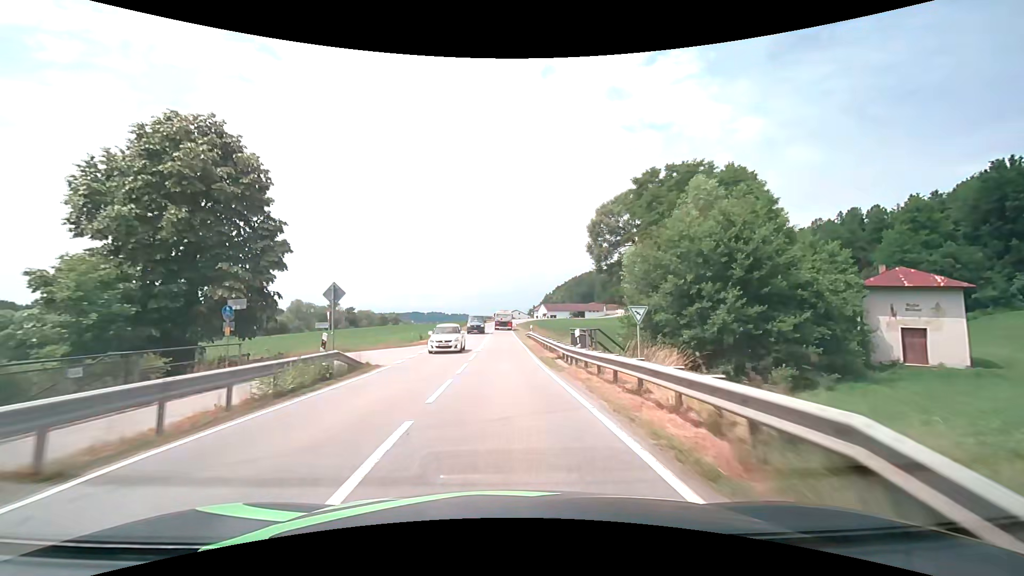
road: secondary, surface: asphalt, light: Day
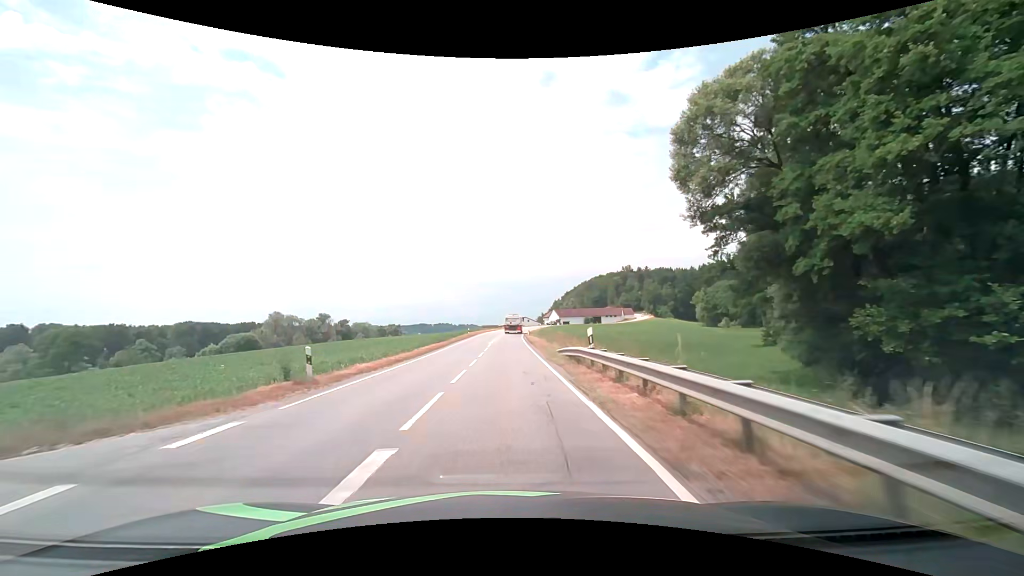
(-0.1, +26.2) m; -1°
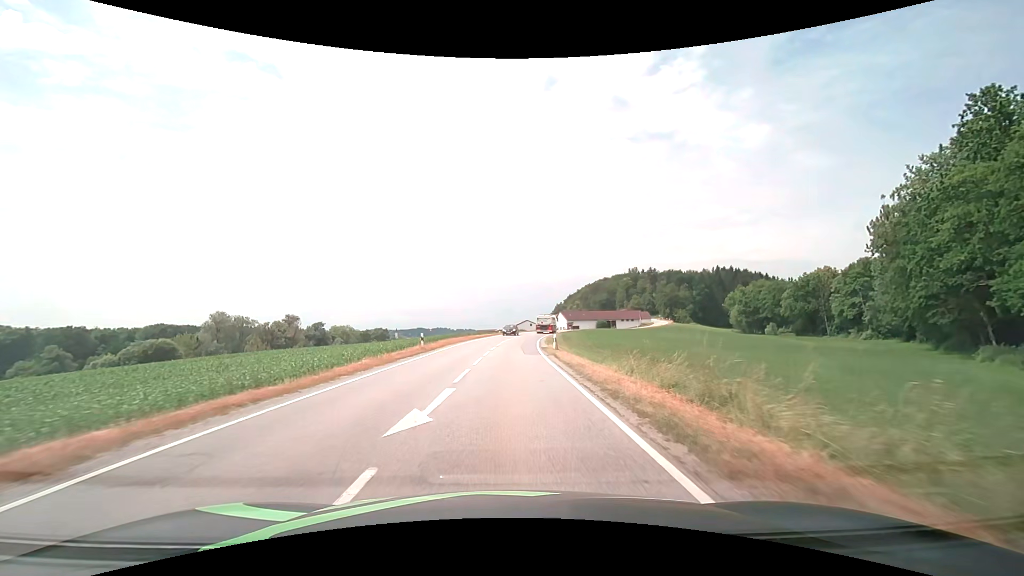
(-0.3, +35.5) m; 0°
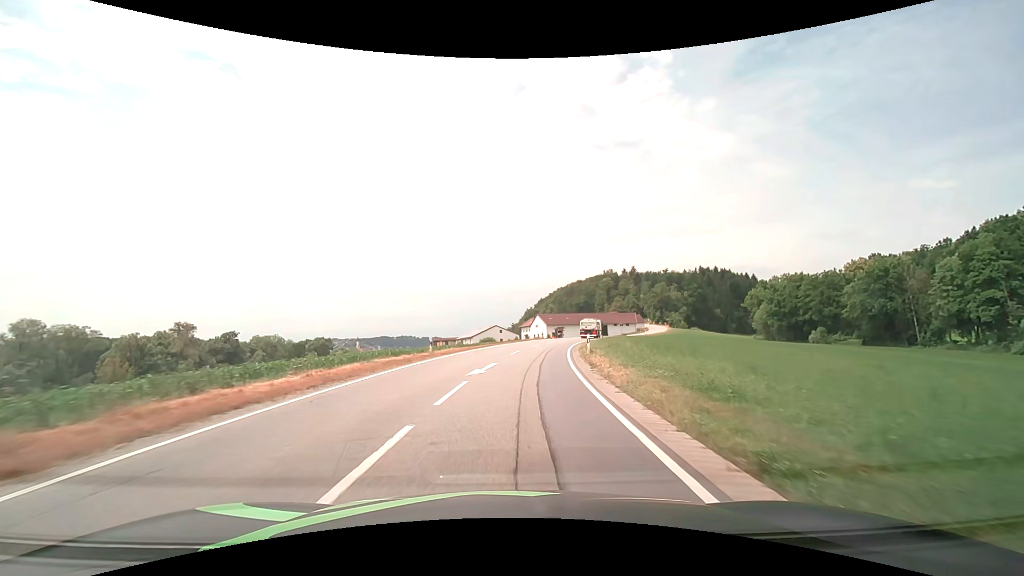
(+1.1, +45.0) m; +4°
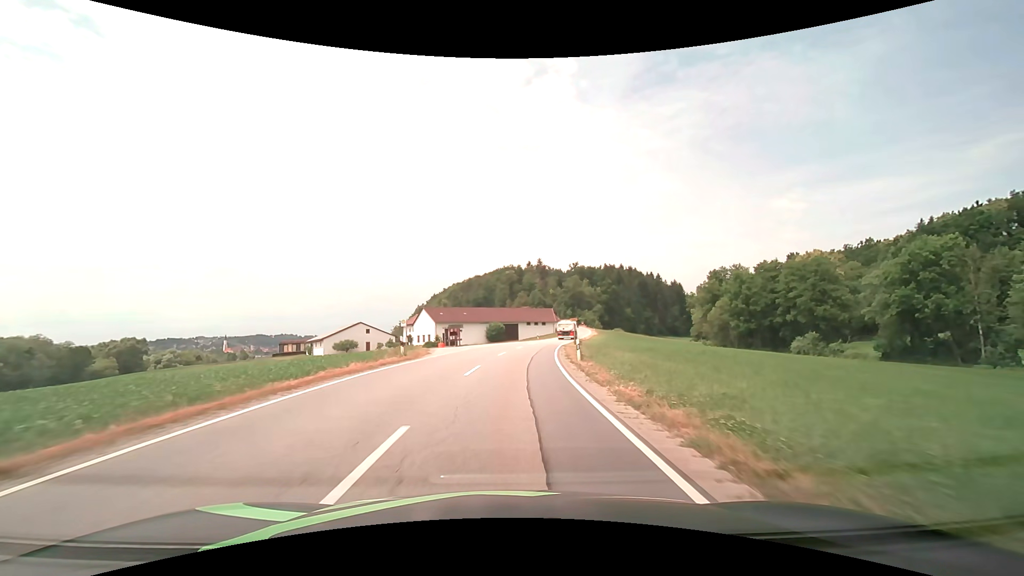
(+4.4, +46.0) m; +12°
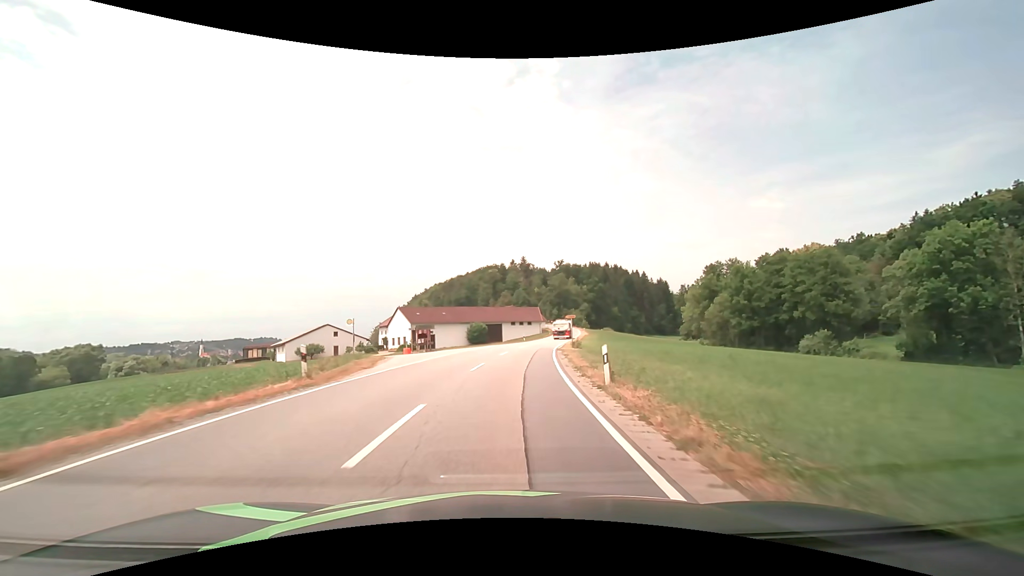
(+0.2, +9.4) m; +2°
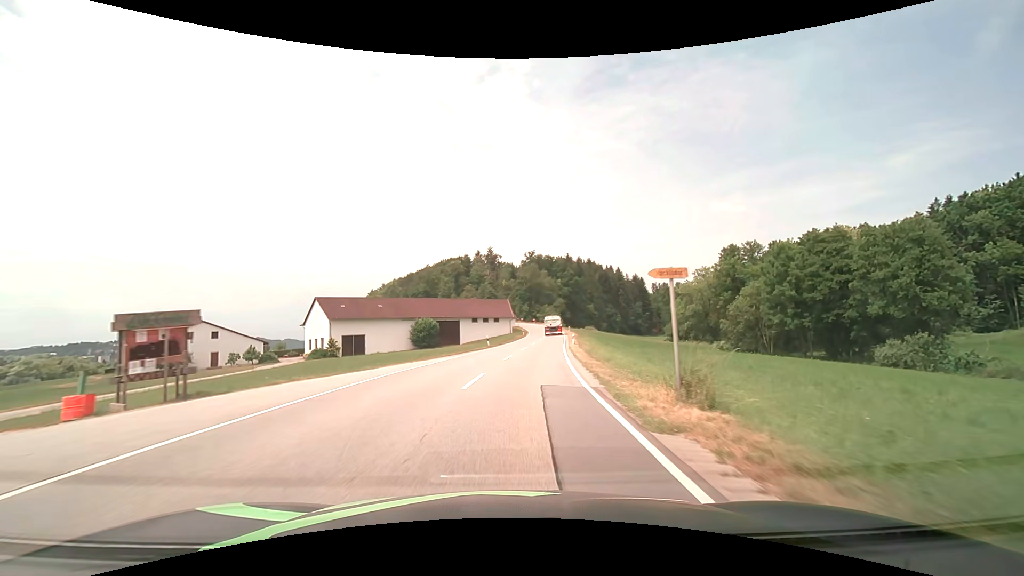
(+1.0, +28.6) m; +4°
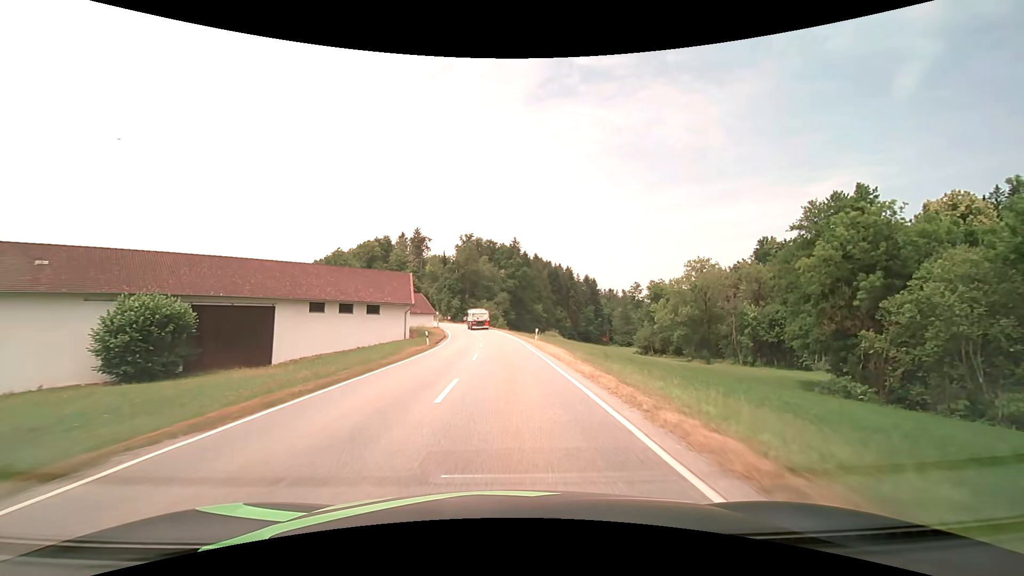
(+3.5, +48.7) m; +7°
(0, +10) (0, +20) (0, +30) (-1, +40) (-1, +50) (-2, +60) (-4, +70) (-5, +80) (-8, +89) (-10, +99) m
